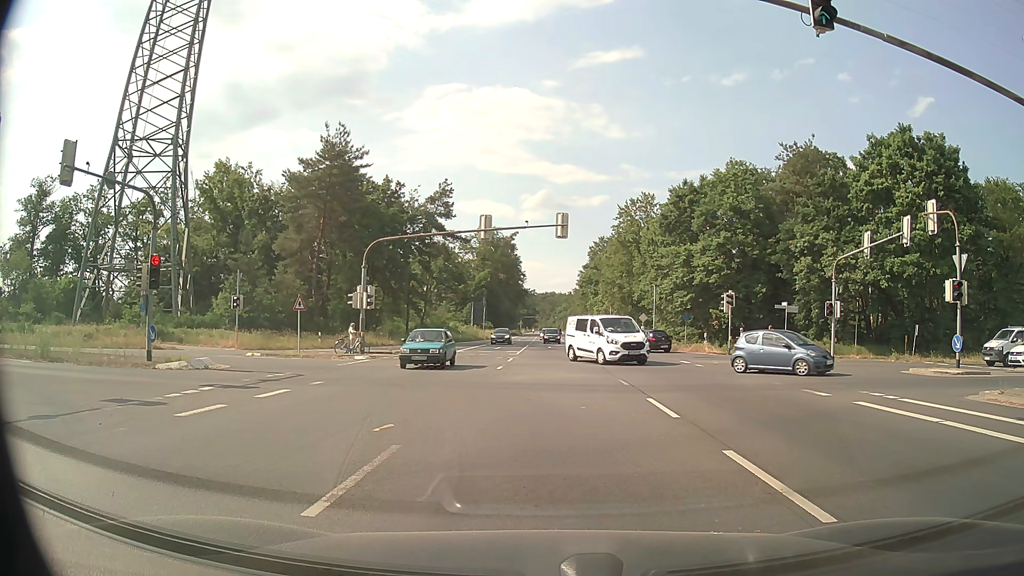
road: primary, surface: asphalt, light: Day
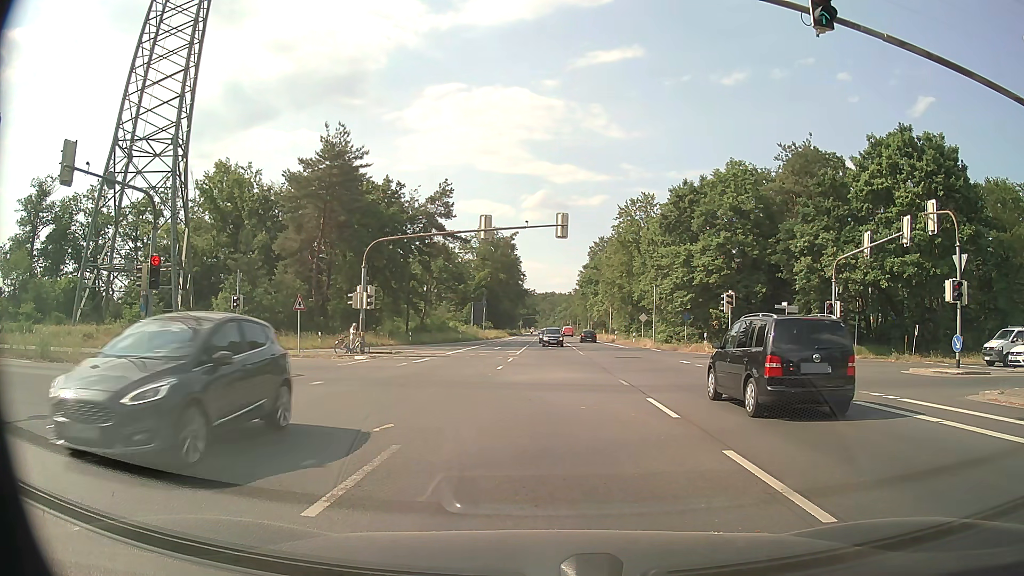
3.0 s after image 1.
(0.0, 0.0) m; 0°
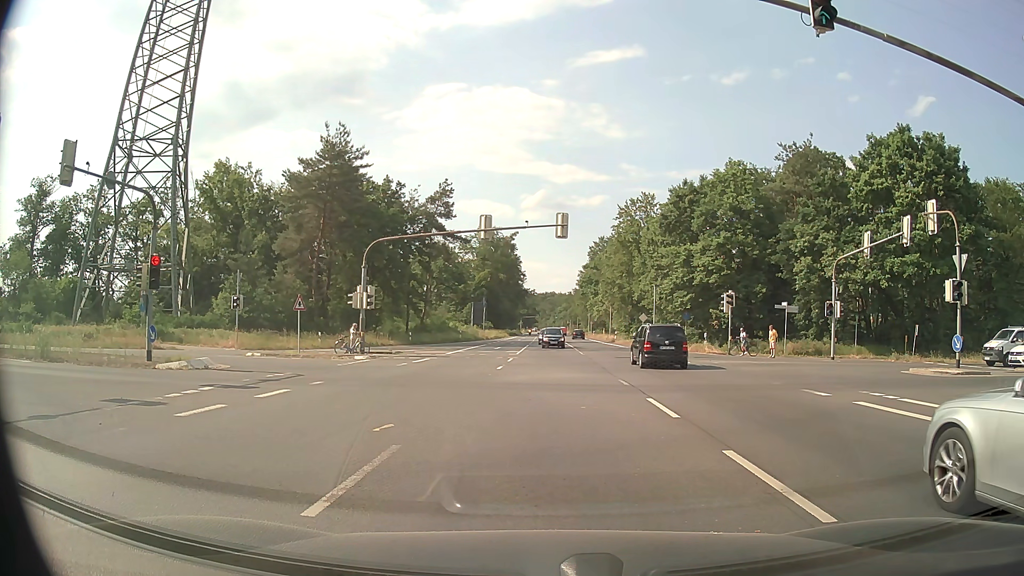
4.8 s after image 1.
(0.0, 0.0) m; 0°
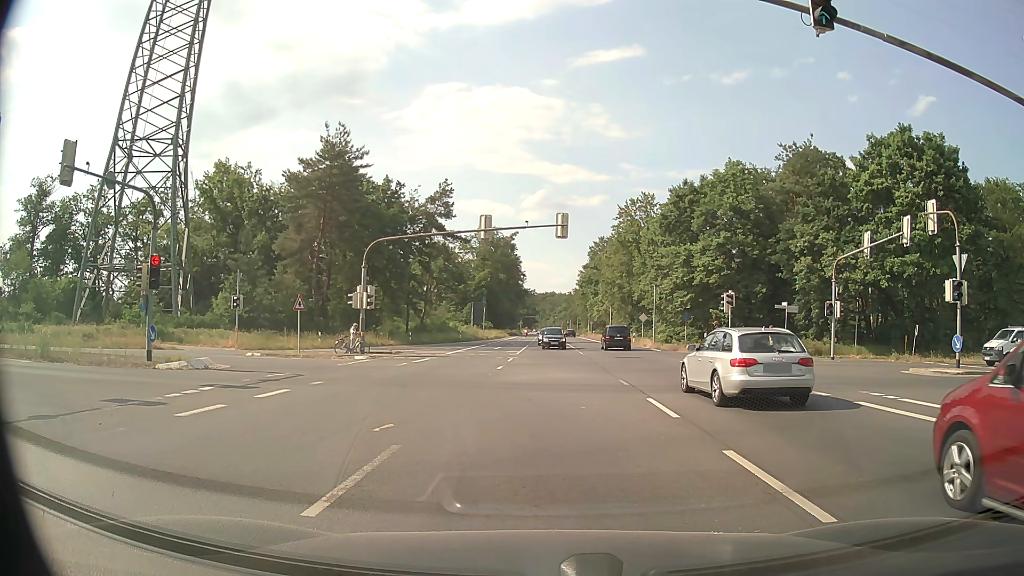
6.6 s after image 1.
(0.0, 0.0) m; 0°
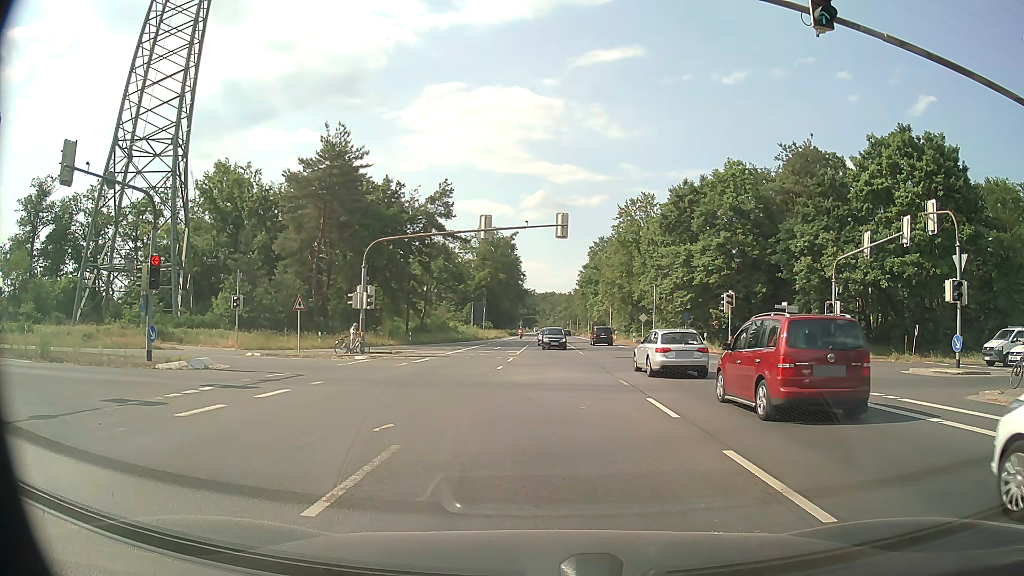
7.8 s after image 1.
(0.0, 0.0) m; 0°
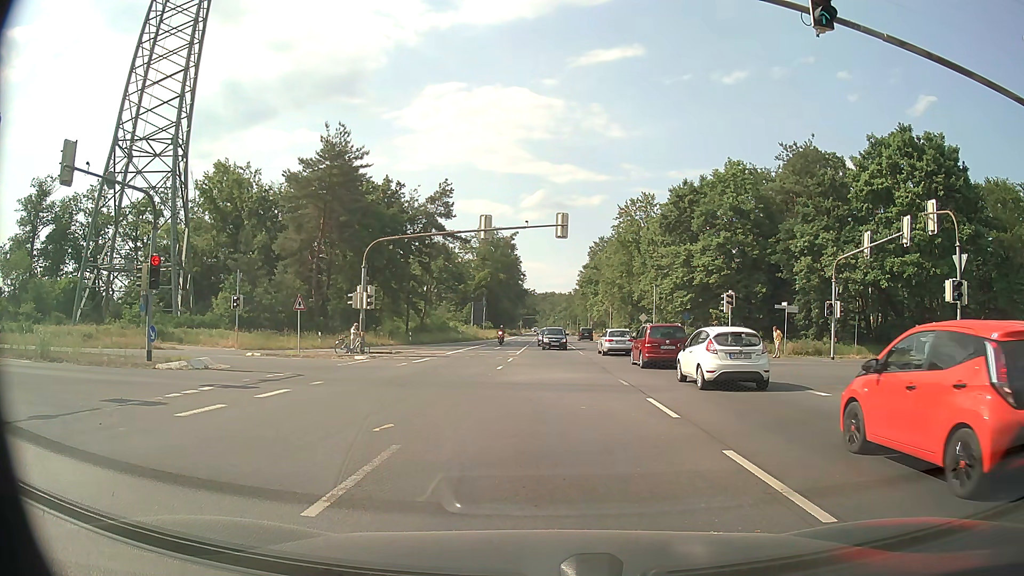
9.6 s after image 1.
(0.0, 0.0) m; 0°
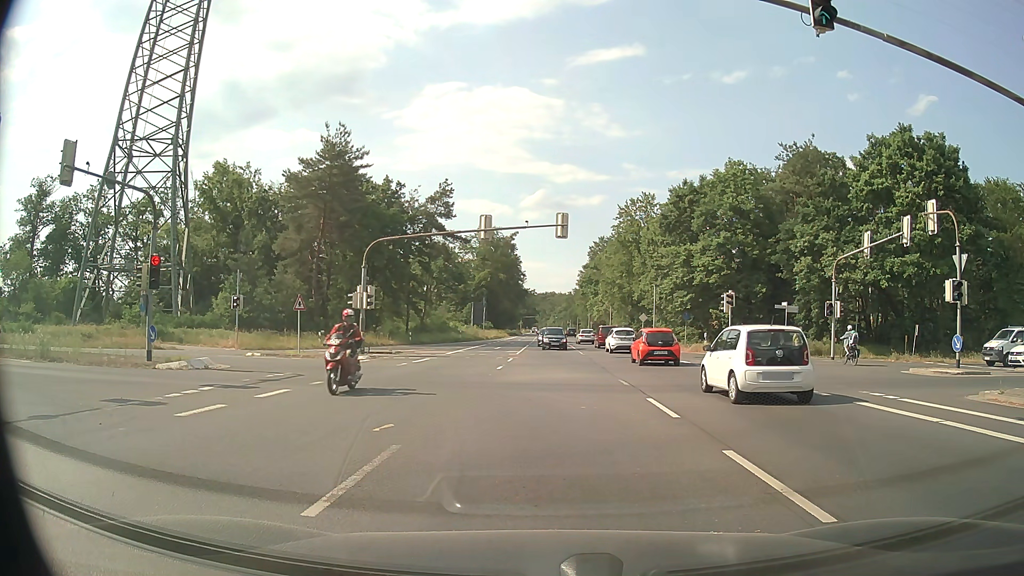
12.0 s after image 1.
(0.0, 0.0) m; 0°
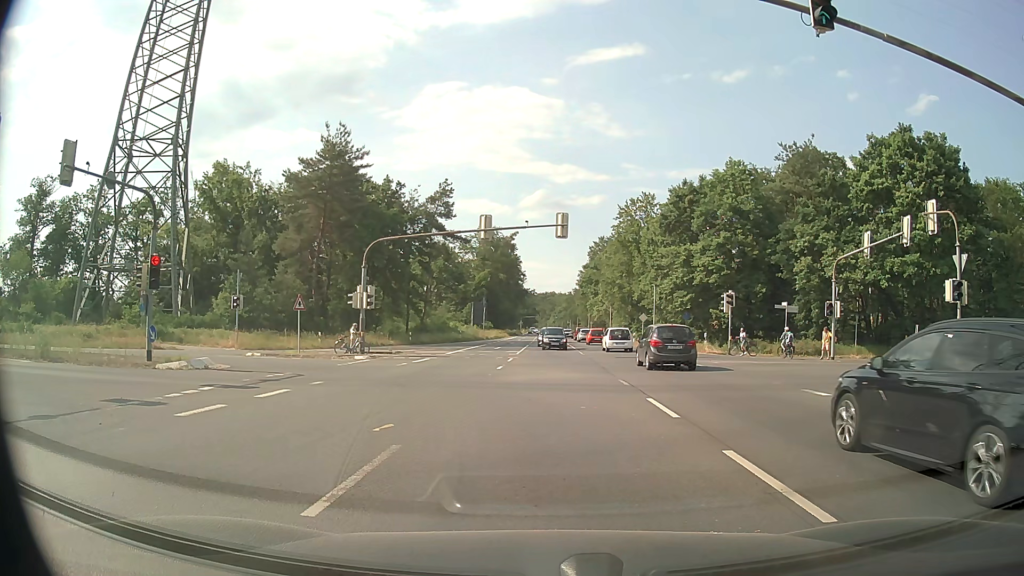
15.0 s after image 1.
(0.0, 0.0) m; 0°
